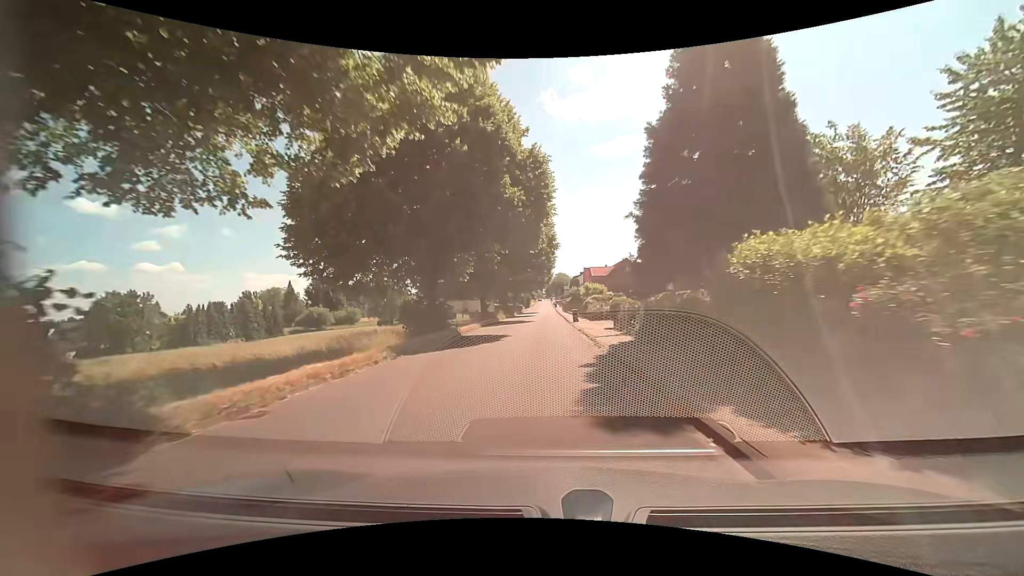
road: residential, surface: asphalt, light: Day
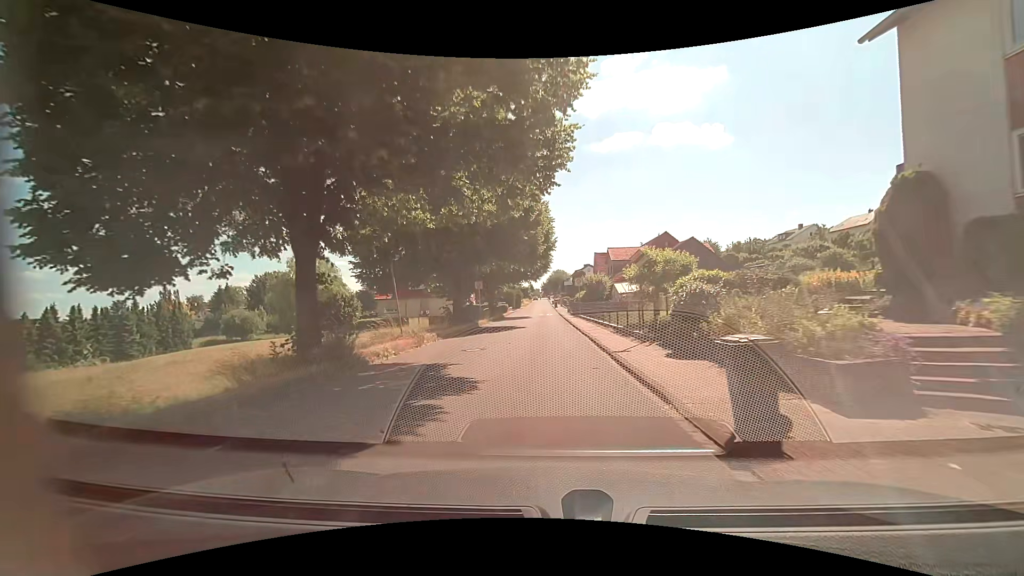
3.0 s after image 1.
(+0.1, +32.4) m; 0°
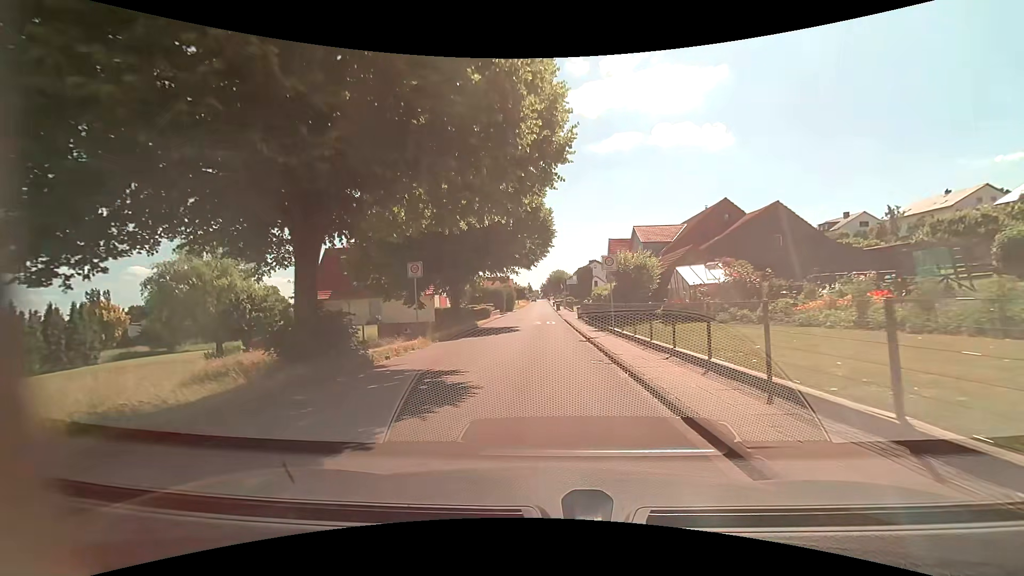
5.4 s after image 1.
(0.0, +20.0) m; 0°
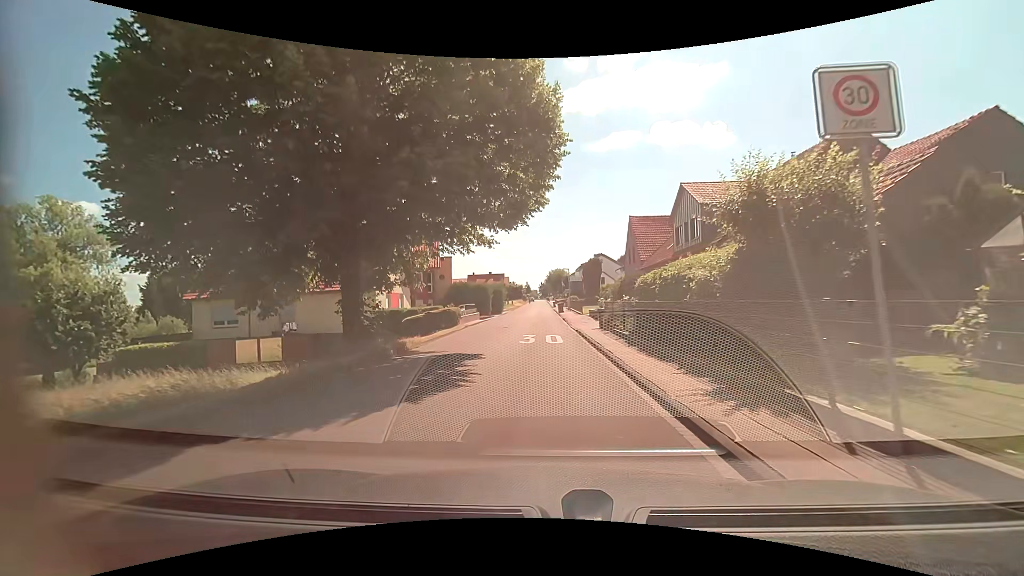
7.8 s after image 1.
(+0.1, +16.8) m; 0°
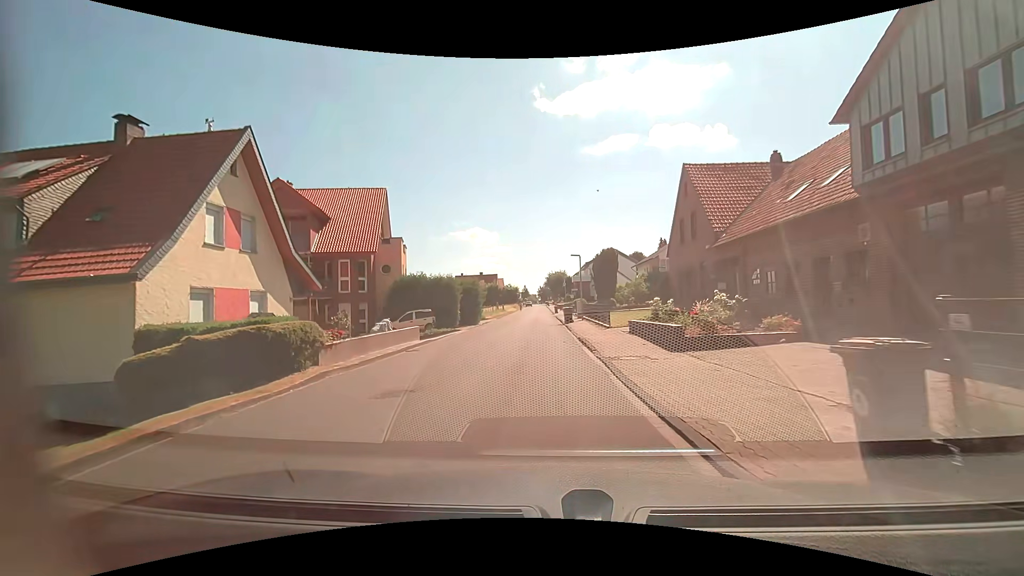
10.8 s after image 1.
(+0.2, +19.3) m; +1°
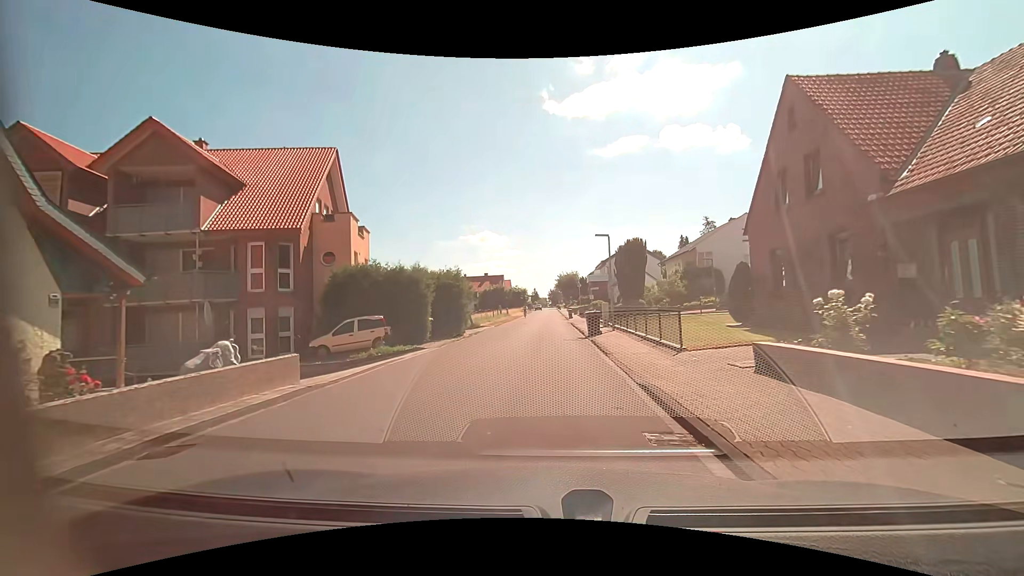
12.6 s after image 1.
(-0.1, +11.4) m; -2°
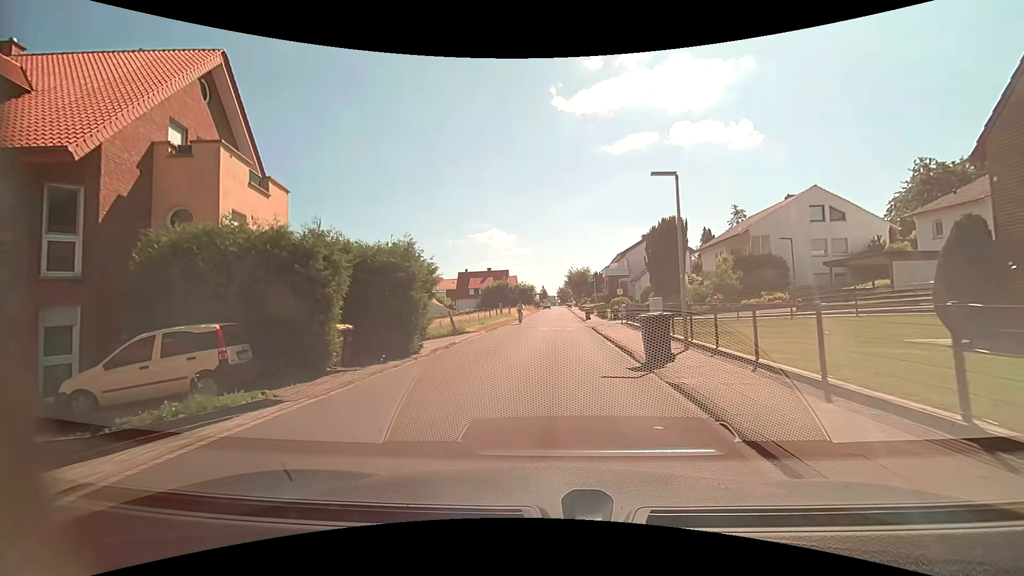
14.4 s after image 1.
(0.0, +11.1) m; 0°
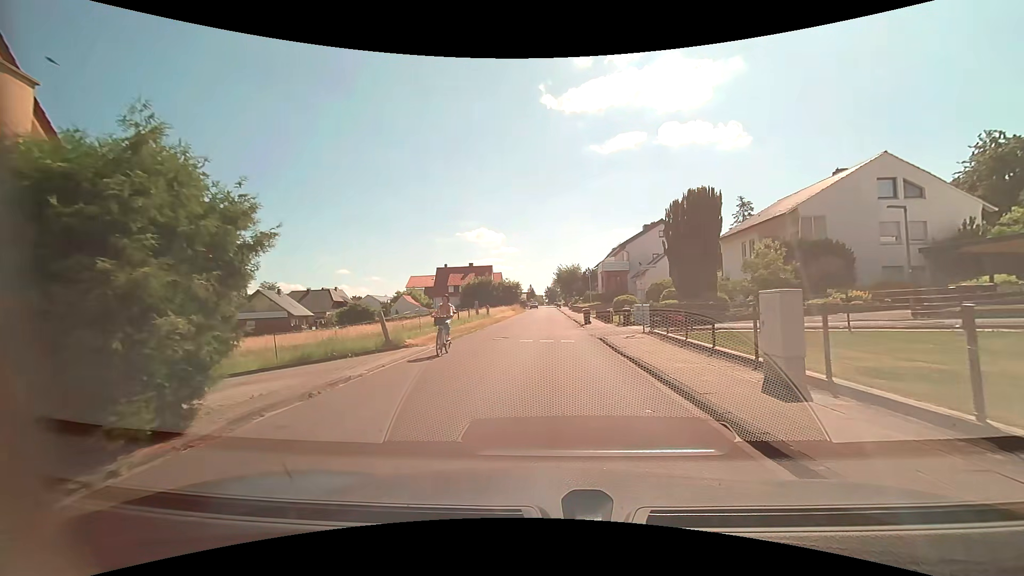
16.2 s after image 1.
(0.0, +10.0) m; +2°
(0, +10) (0, +20) (-1, +30) (0, +40) (0, +50) (0, +60) (0, +70) (-1, +80) (-1, +90) (-1, +100) m
